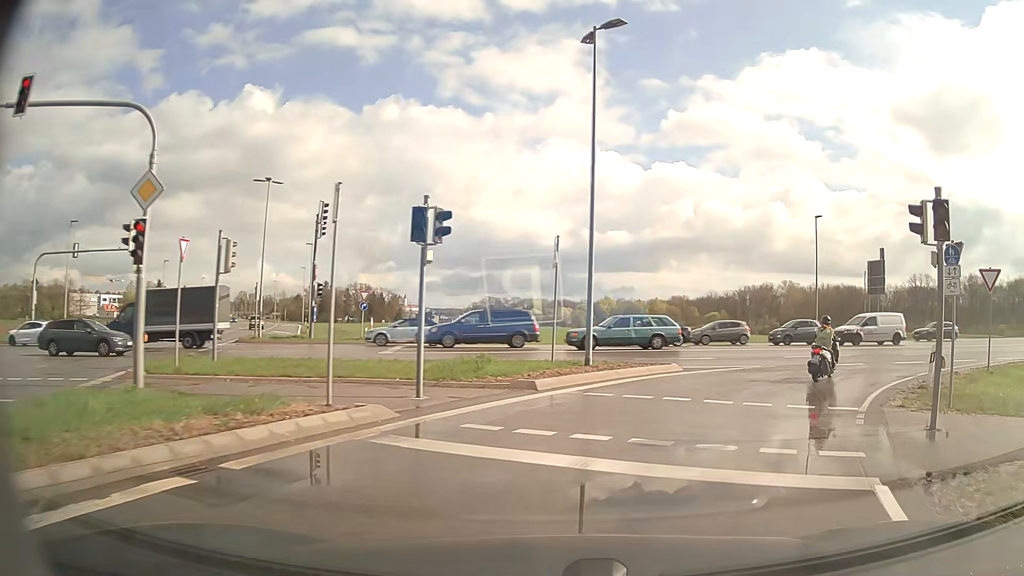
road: secondary_link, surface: asphalt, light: Day
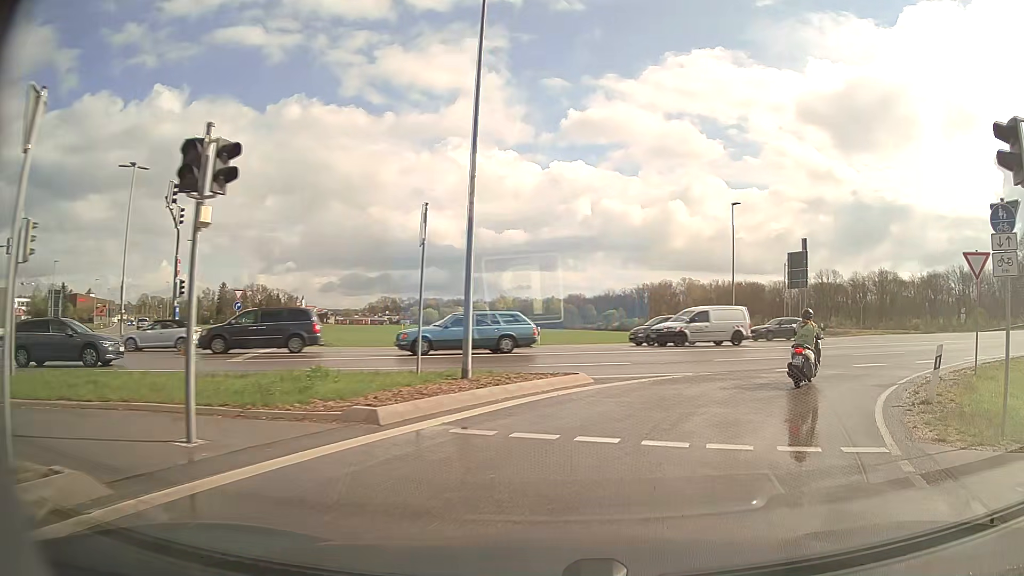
(+0.3, +4.4) m; +9°
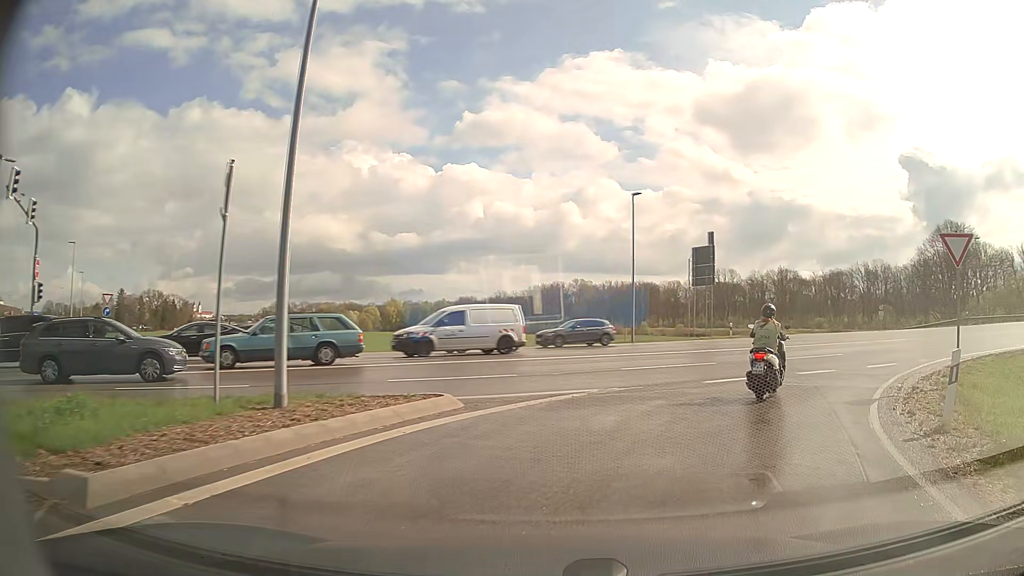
(+0.3, +3.7) m; +9°
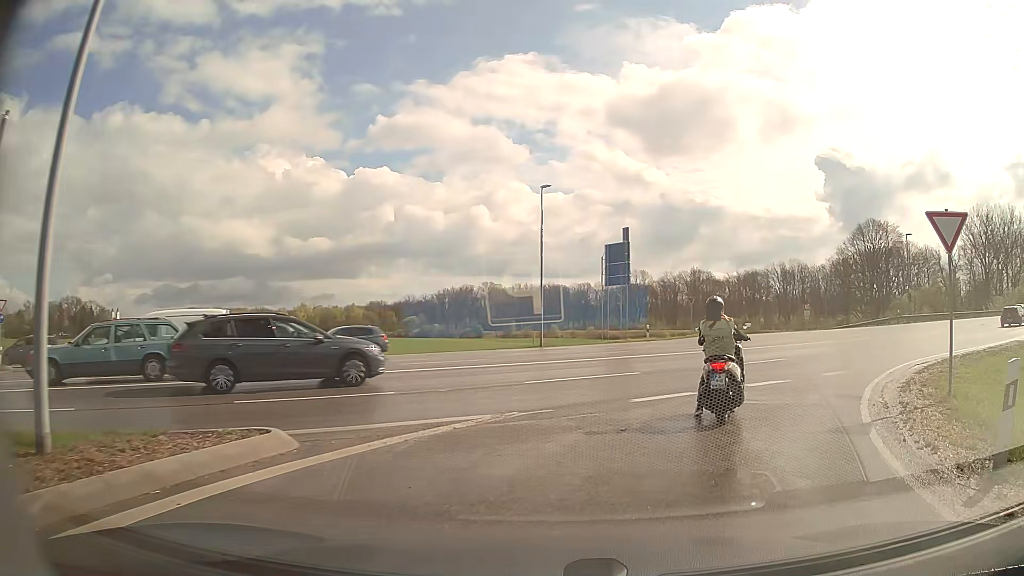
(+0.2, +3.0) m; +8°
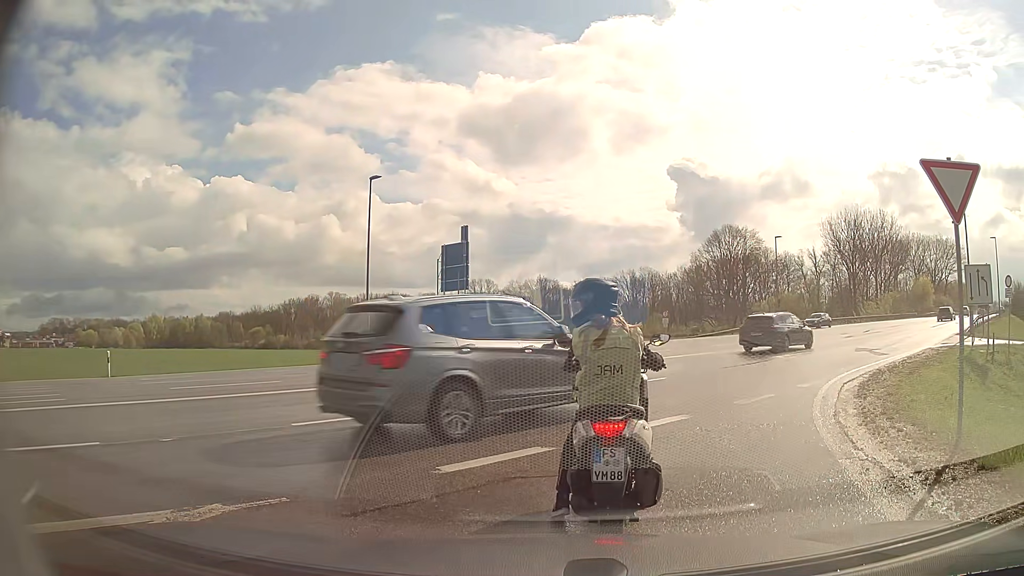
(+0.4, +4.3) m; +11°
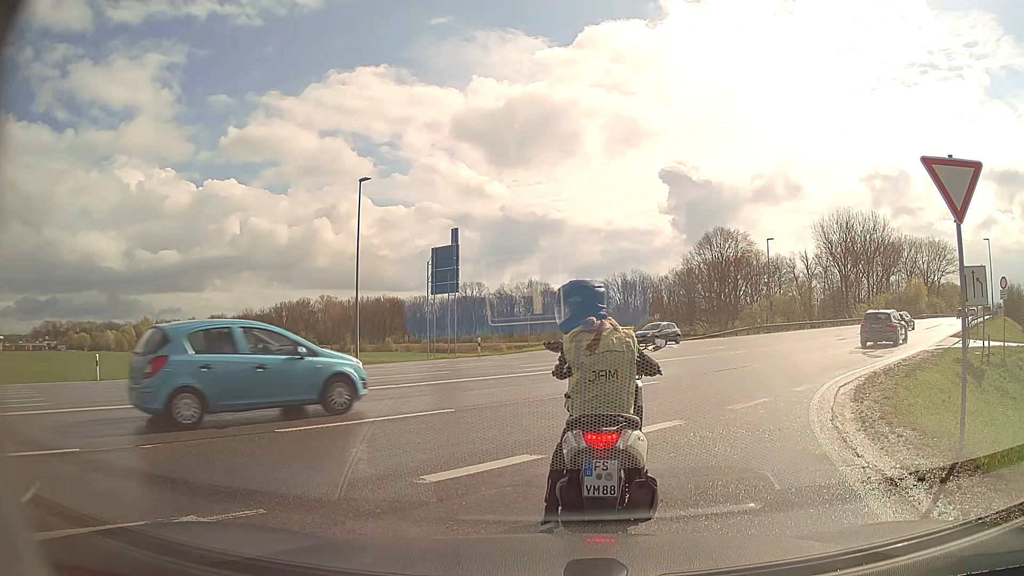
(0.0, +0.3) m; 0°
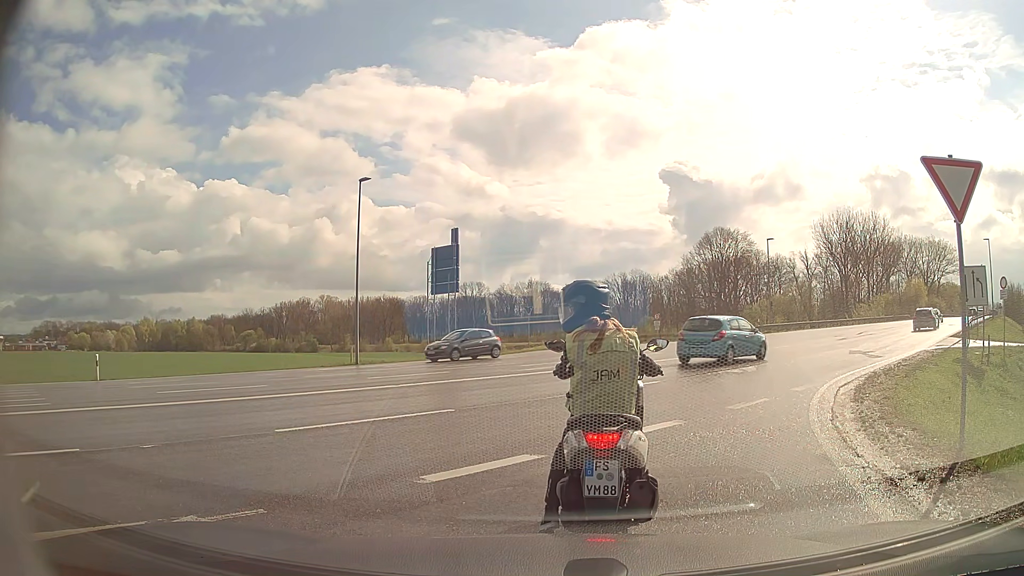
(0.0, 0.0) m; 0°
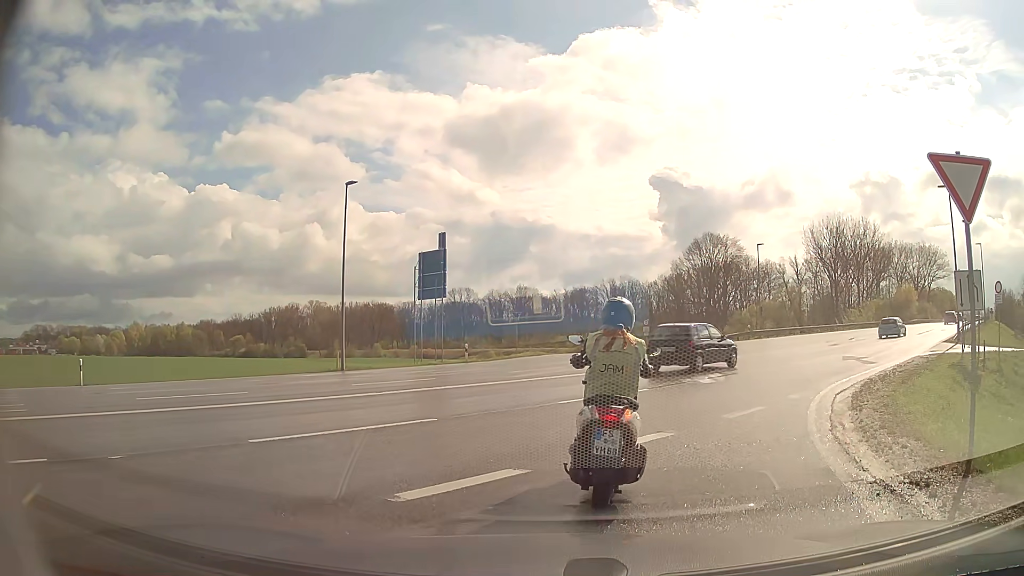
(0.0, +0.5) m; 0°
(+2, +10) (+7, +18) (+14, +26) (+20, +33) (+27, +41) (+34, +48) (+40, +56) (+47, +63) (+54, +71) (+60, +78) m
